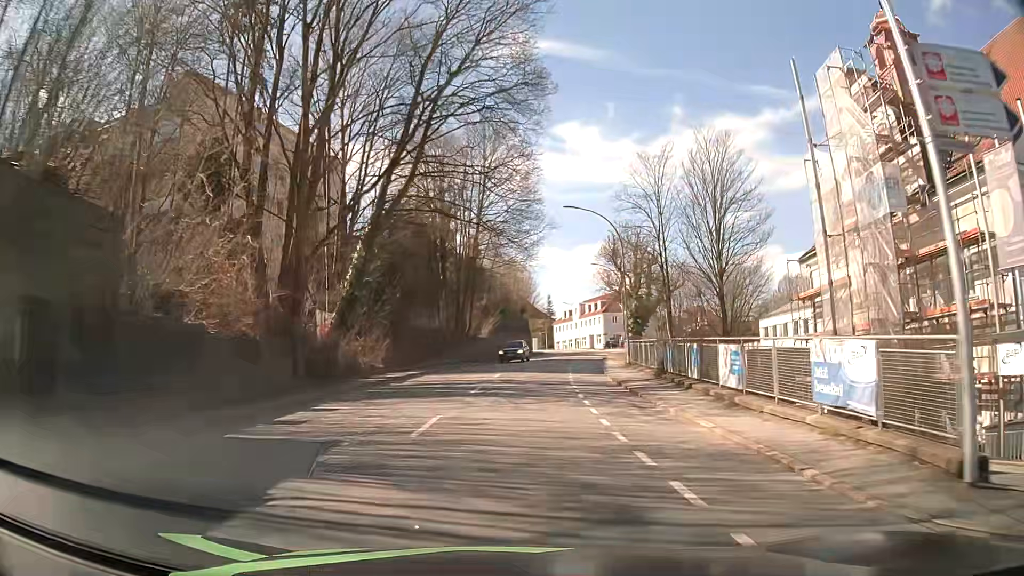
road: tertiary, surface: asphalt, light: Day
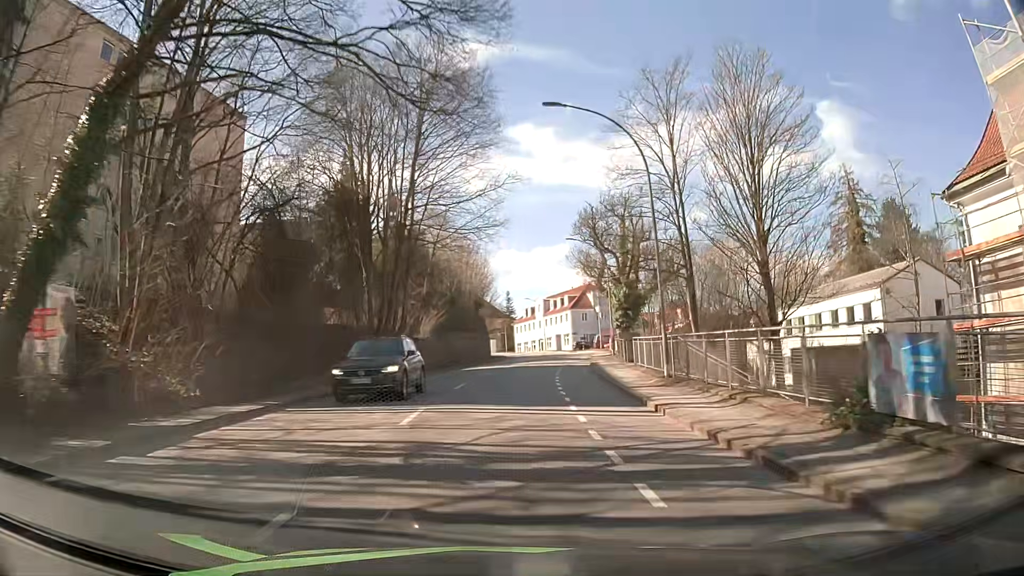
(+0.5, +16.5) m; +4°
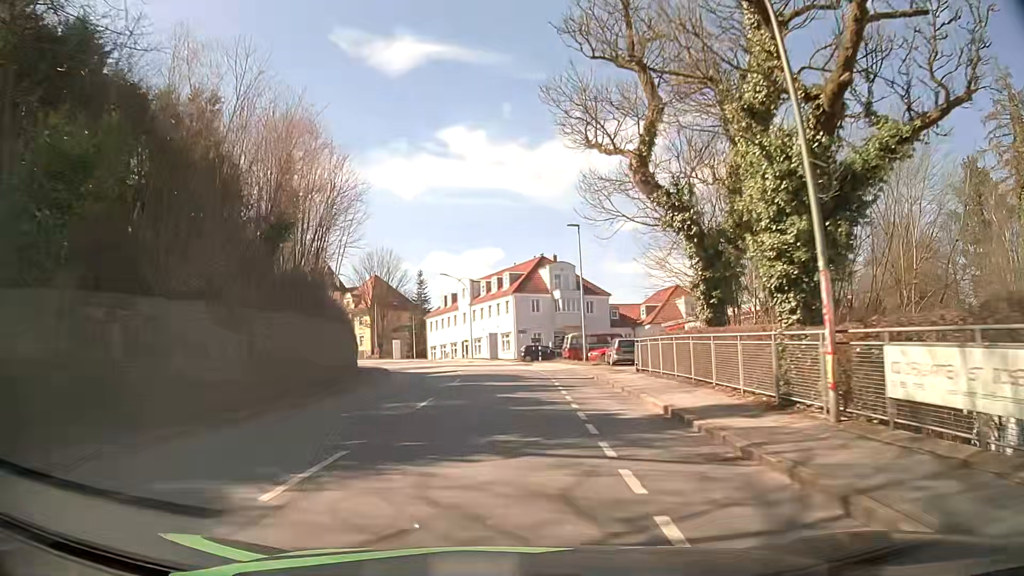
(+2.2, +41.6) m; +6°
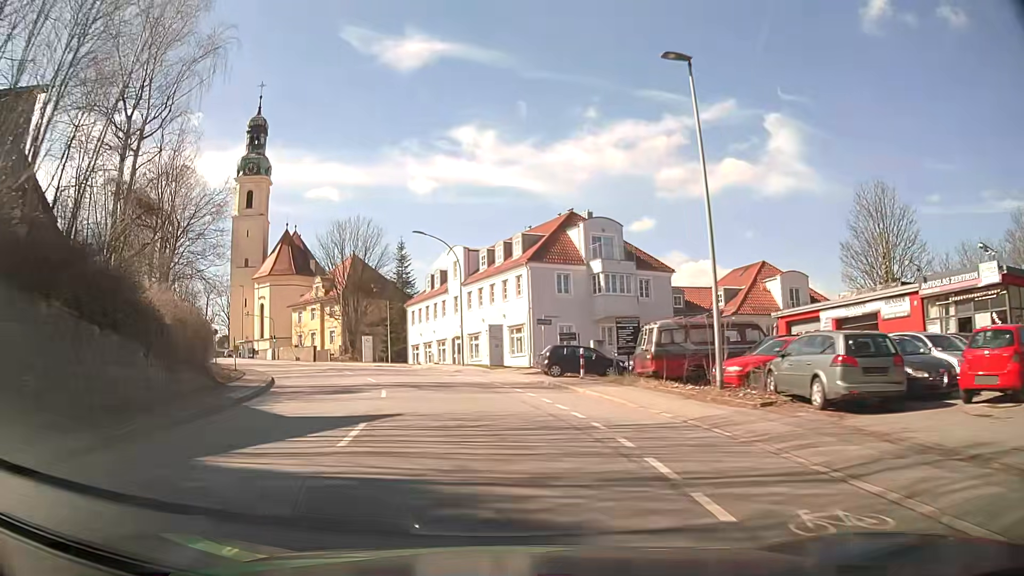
(+0.1, +25.2) m; -1°
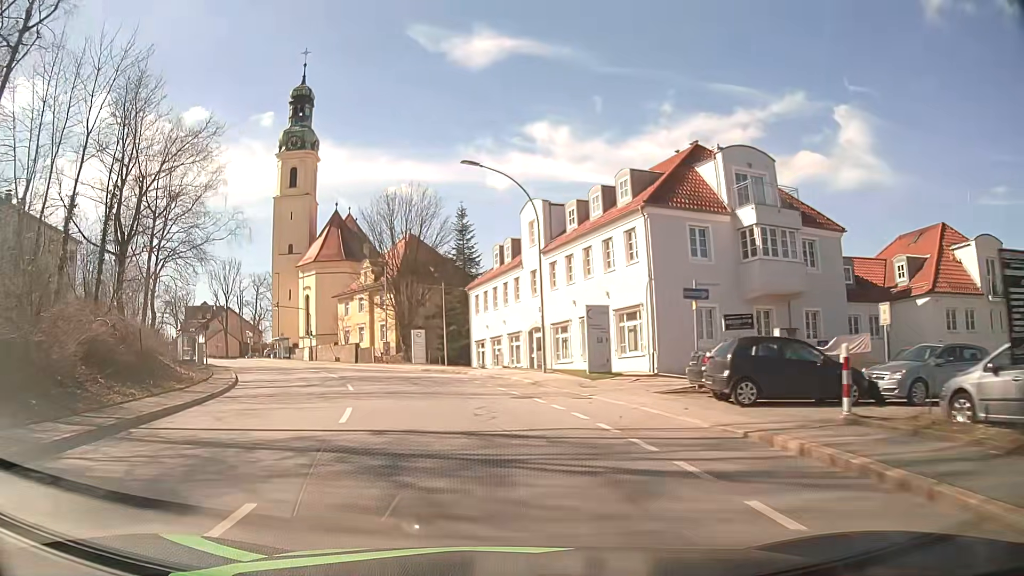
(-0.9, +16.2) m; -7°
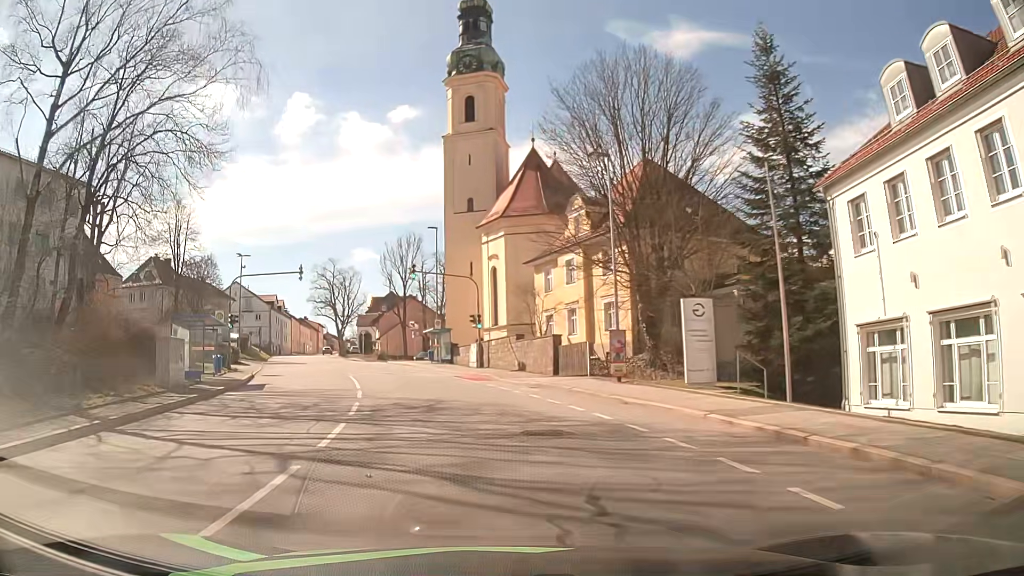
(-5.2, +30.9) m; -19°
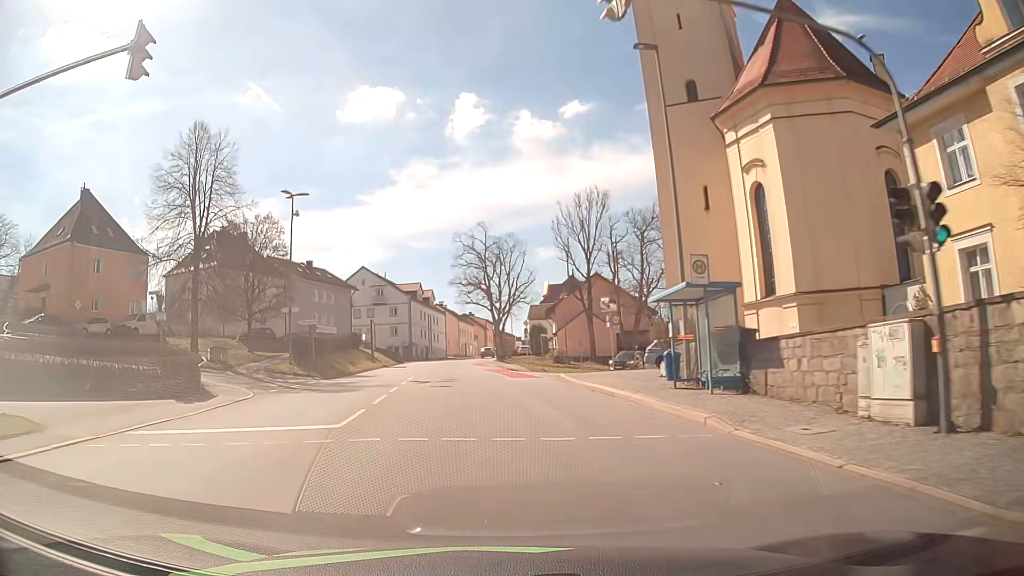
(-4.9, +31.7) m; -16°
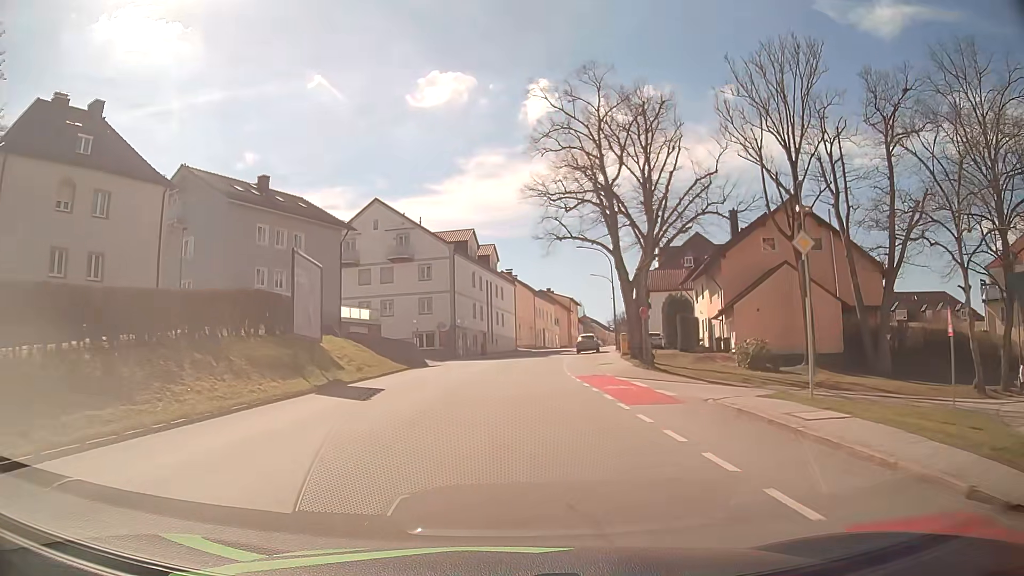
(-3.7, +41.5) m; -6°
(0, +10) (0, +20) (0, +30) (+1, +40) (+2, +50) (+3, +60) (+5, +70) (+7, +79) (+10, +89) (+12, +99) m
